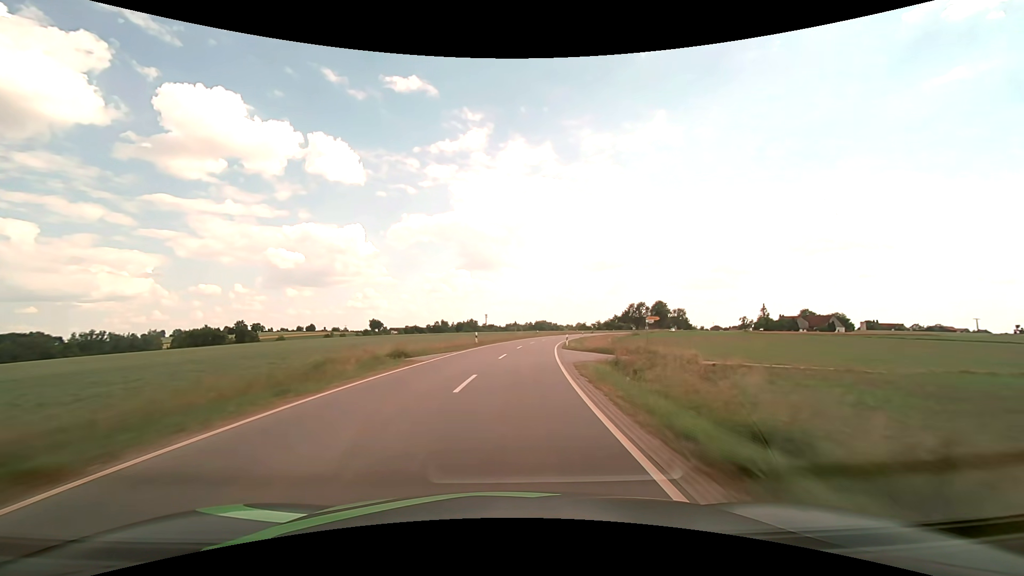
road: tertiary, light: Day
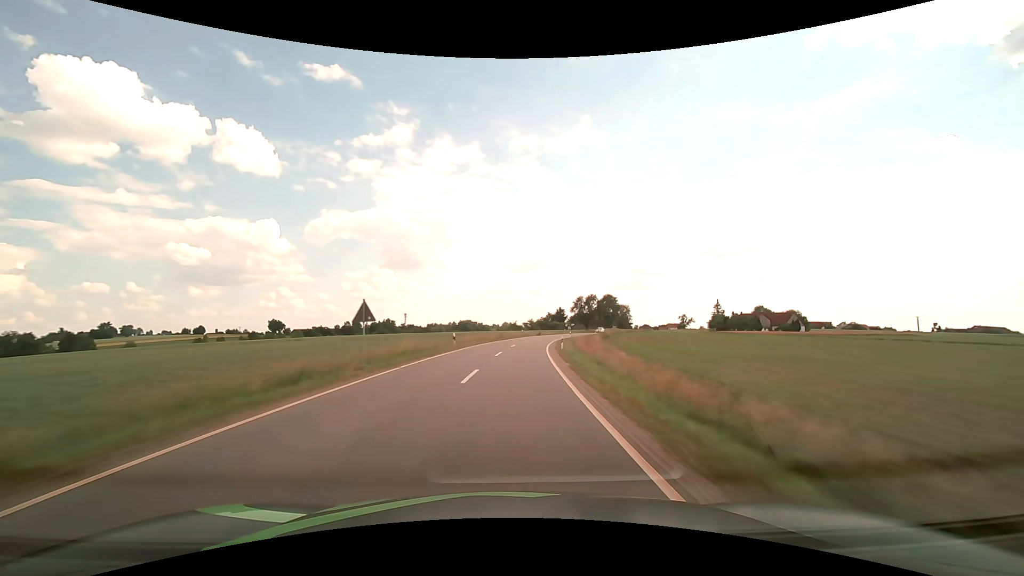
(+3.4, +46.7) m; +8°
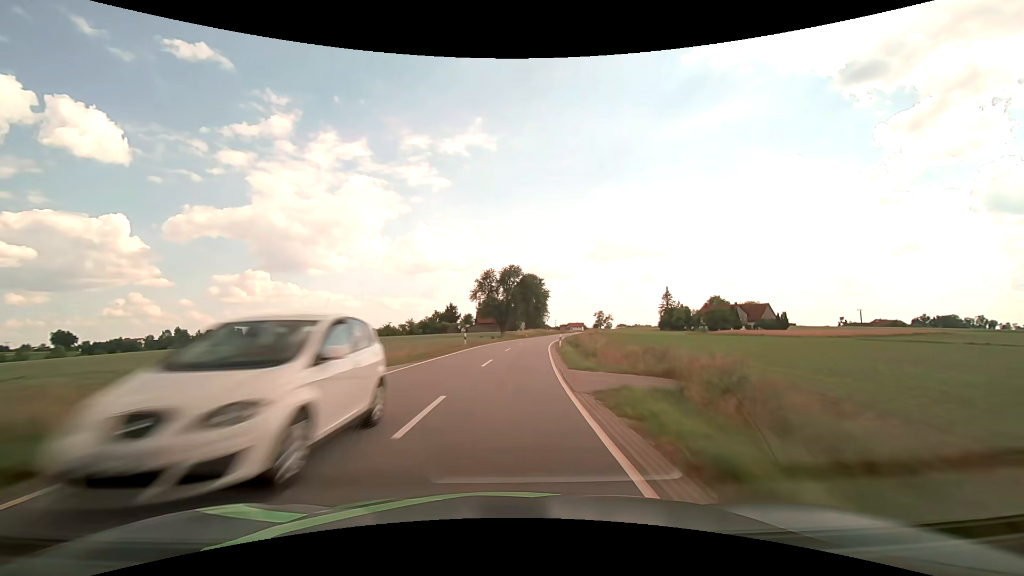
(+8.6, +78.0) m; +13°
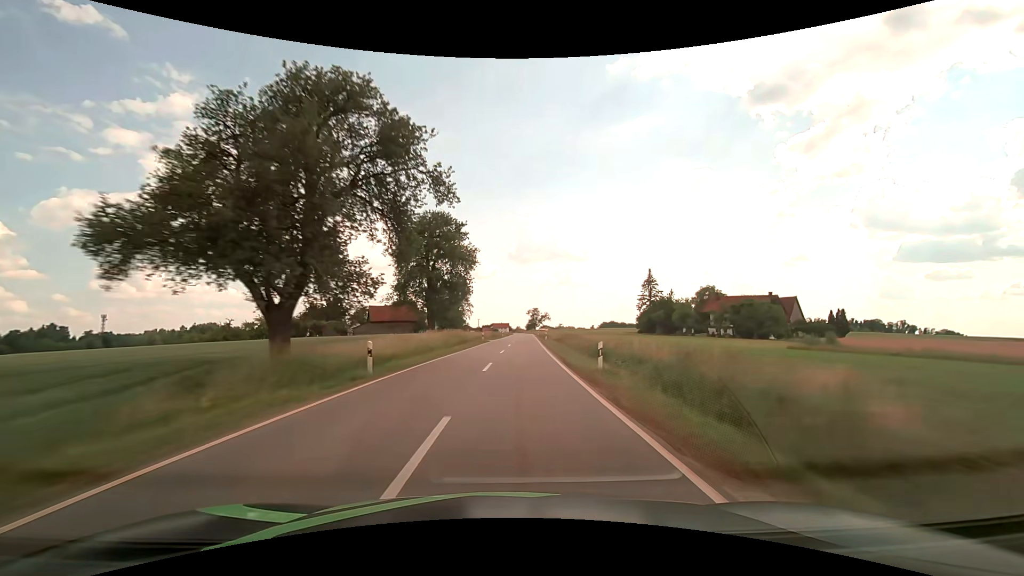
(+4.9, +62.9) m; +9°
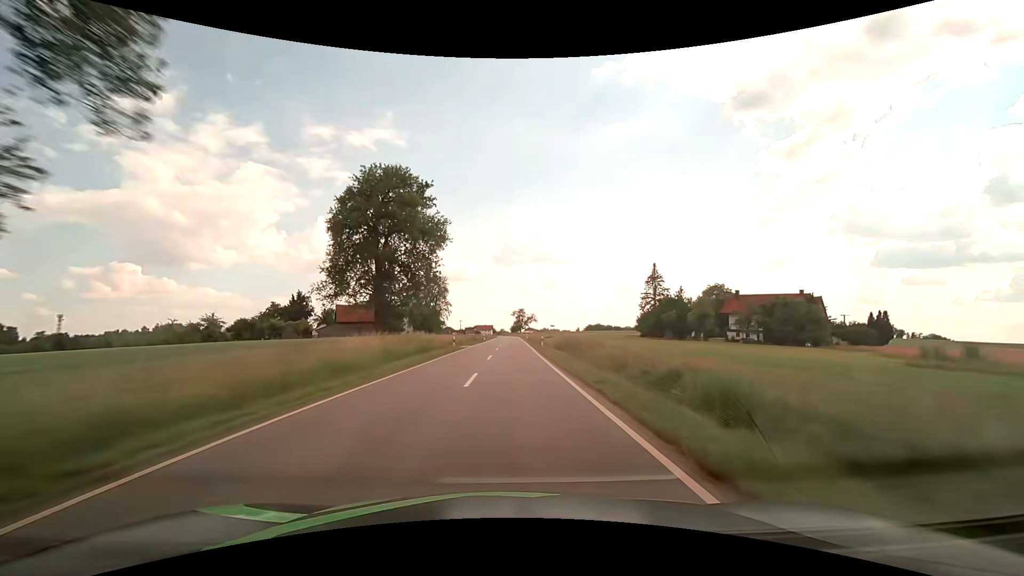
(+0.3, +15.8) m; +2°
